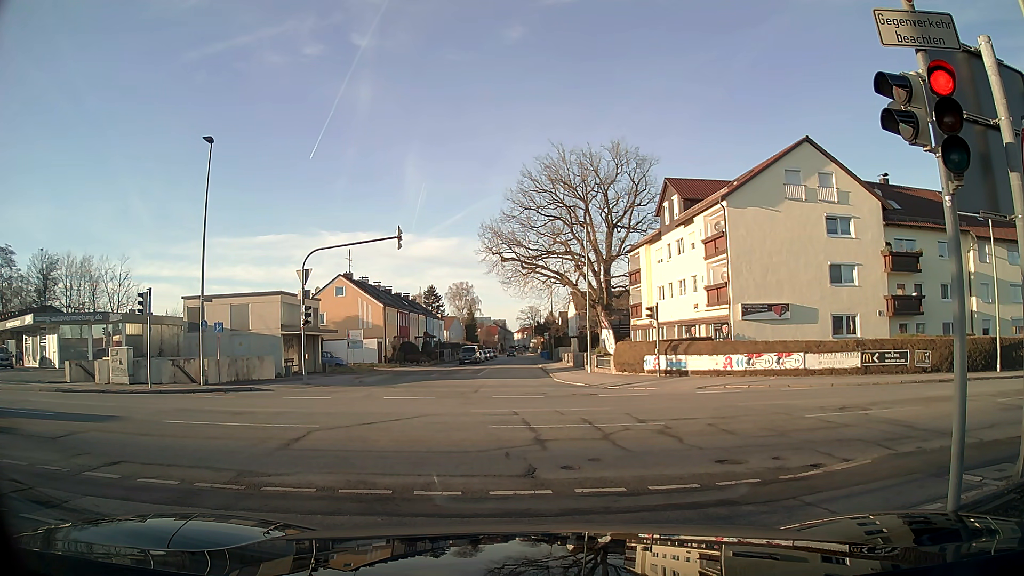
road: tertiary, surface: asphalt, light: Day
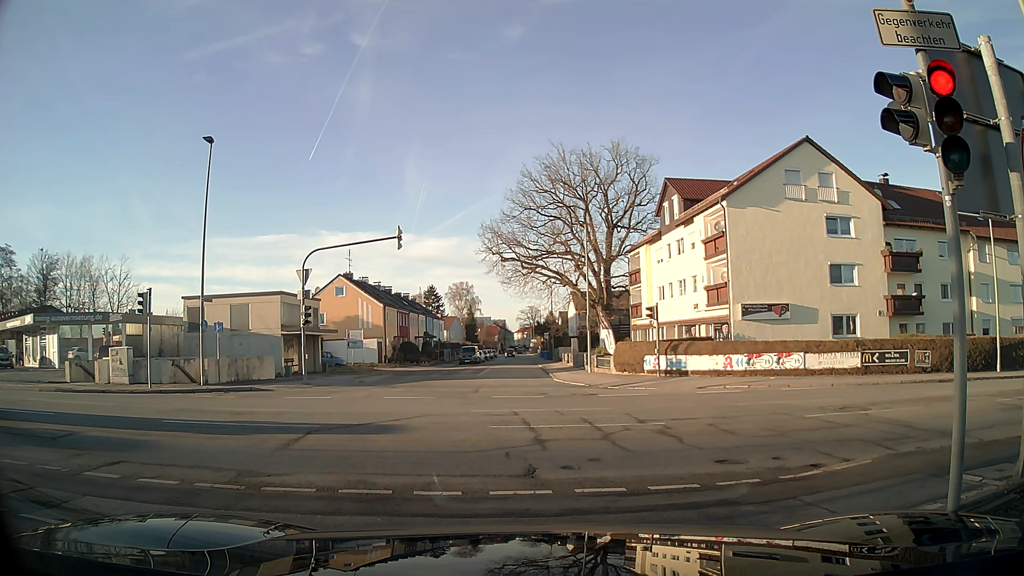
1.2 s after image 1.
(0.0, 0.0) m; 0°
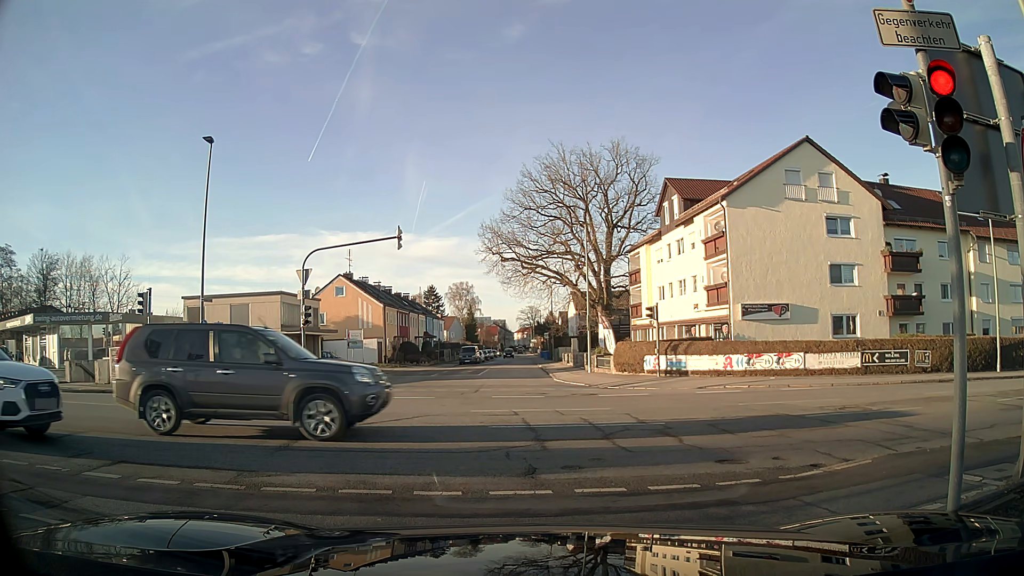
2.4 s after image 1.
(0.0, 0.0) m; 0°
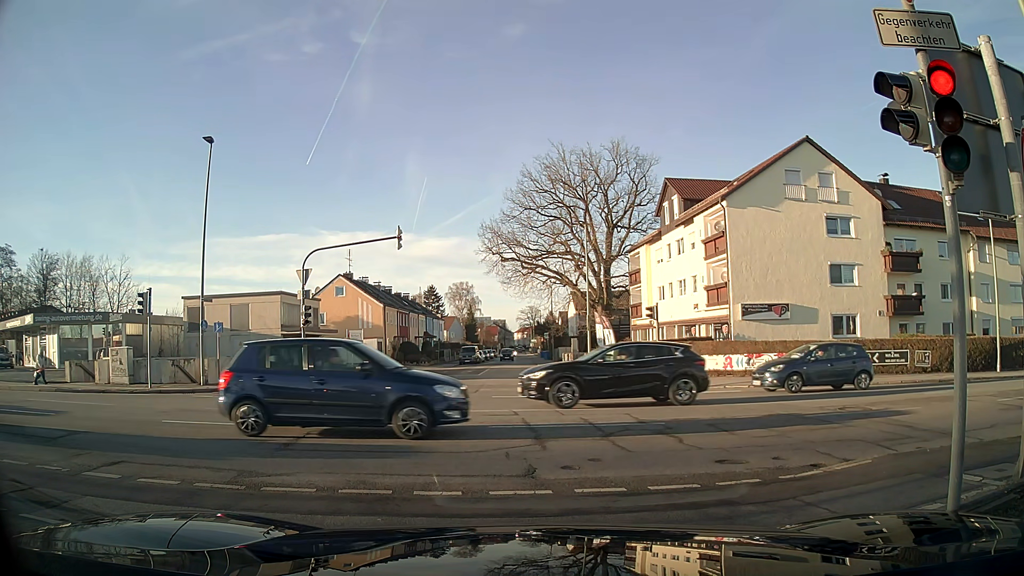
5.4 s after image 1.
(0.0, 0.0) m; 0°
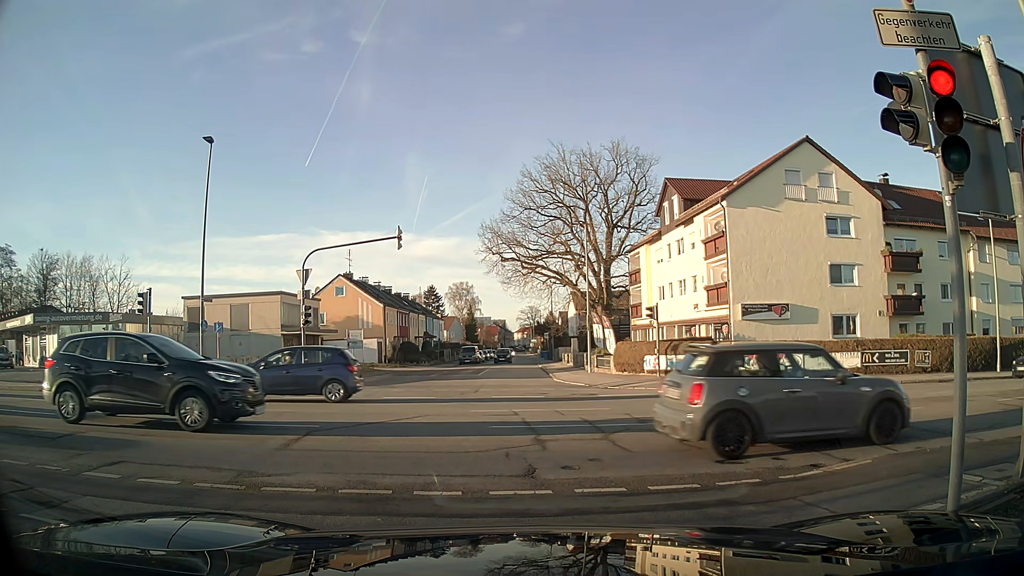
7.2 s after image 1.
(0.0, 0.0) m; 0°
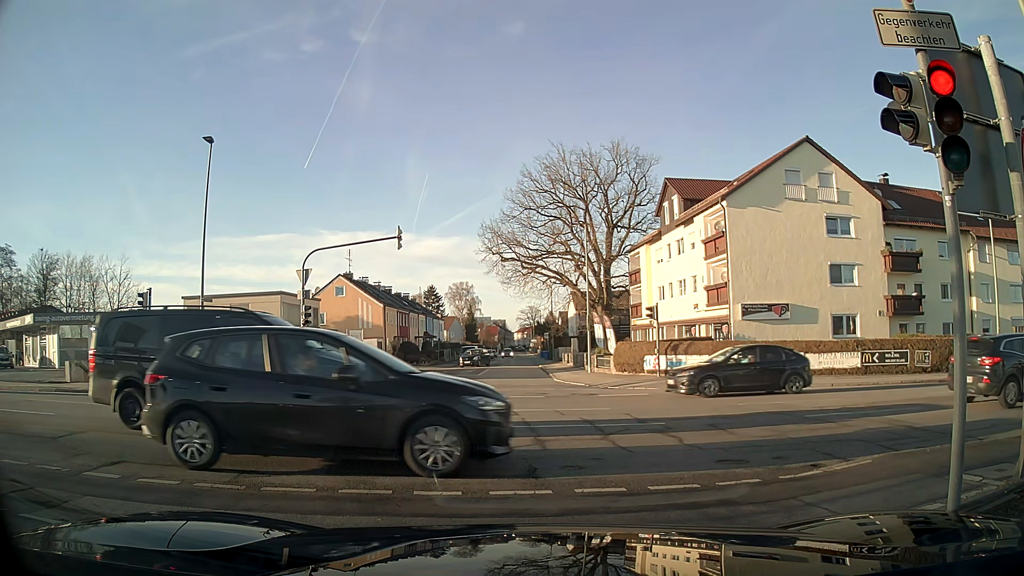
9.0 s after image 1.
(0.0, 0.0) m; 0°
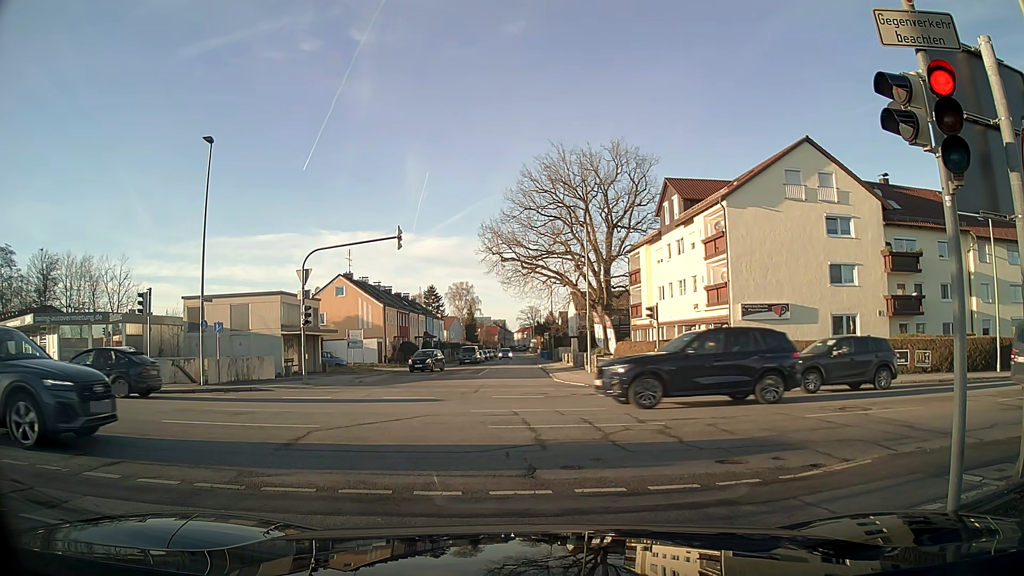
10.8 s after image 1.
(0.0, 0.0) m; 0°
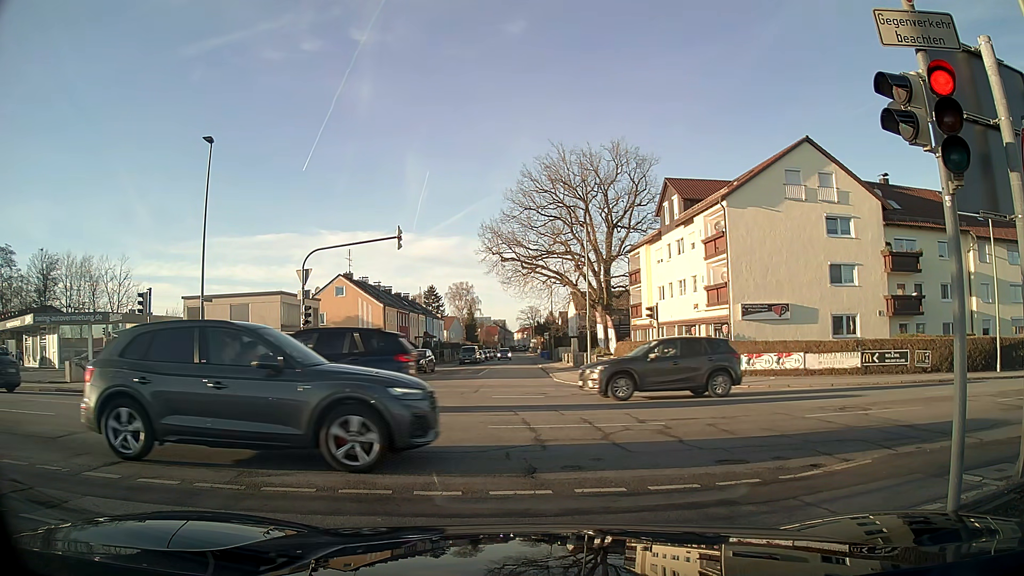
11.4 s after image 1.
(0.0, 0.0) m; 0°
